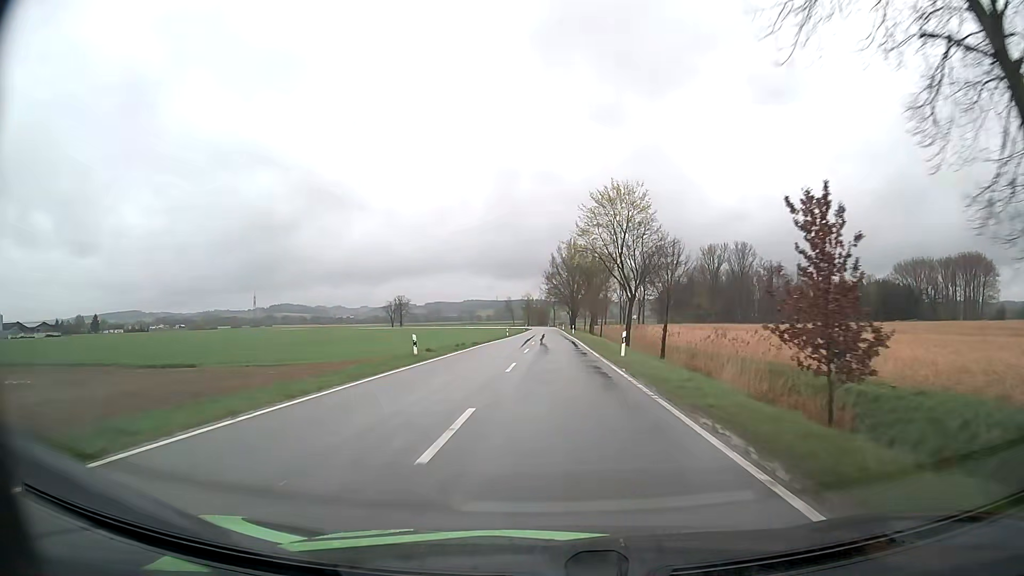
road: tertiary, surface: asphalt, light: Day
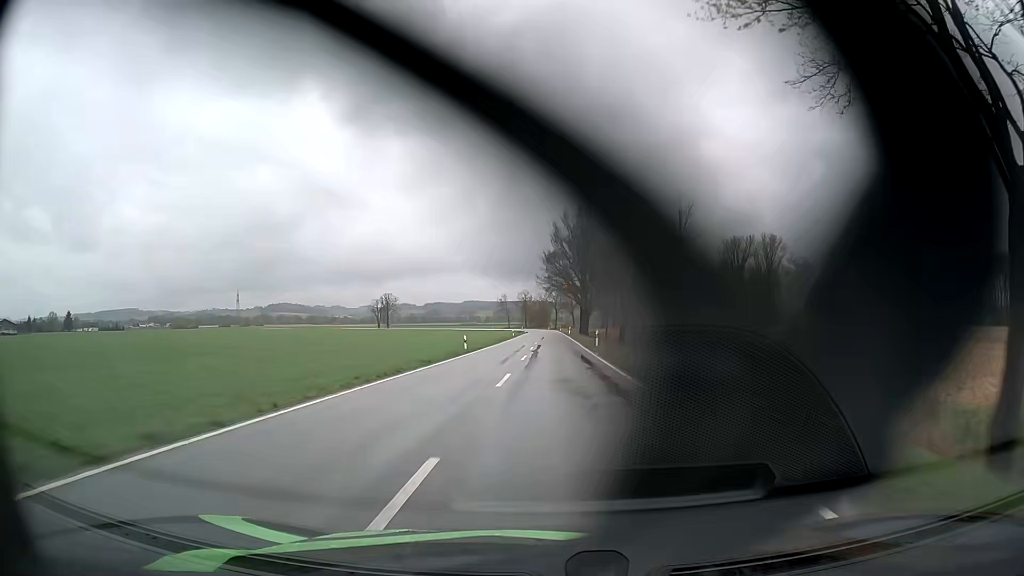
(+0.1, +40.4) m; 0°
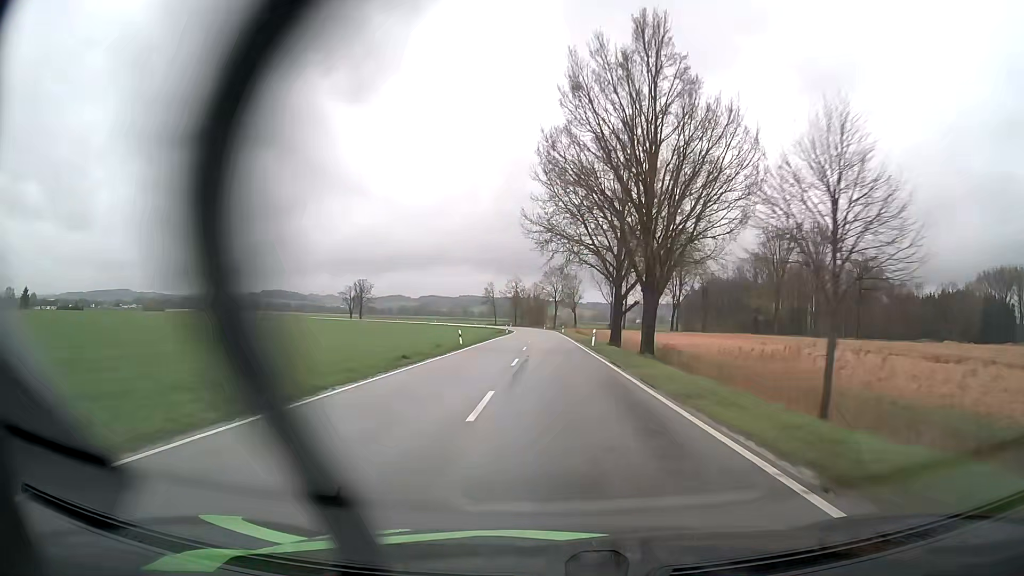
(0.0, +54.4) m; 0°
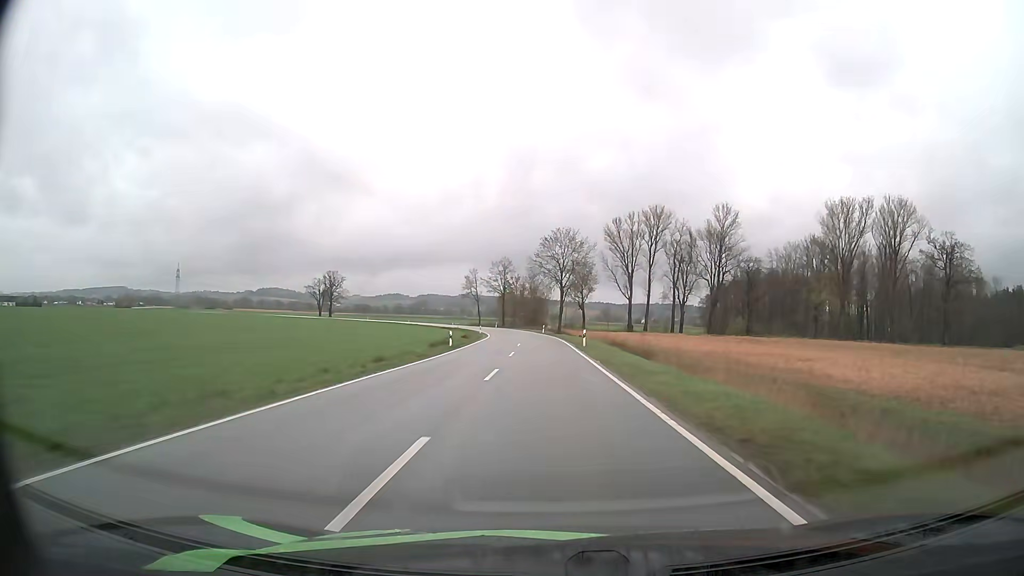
(+0.1, +54.0) m; 0°
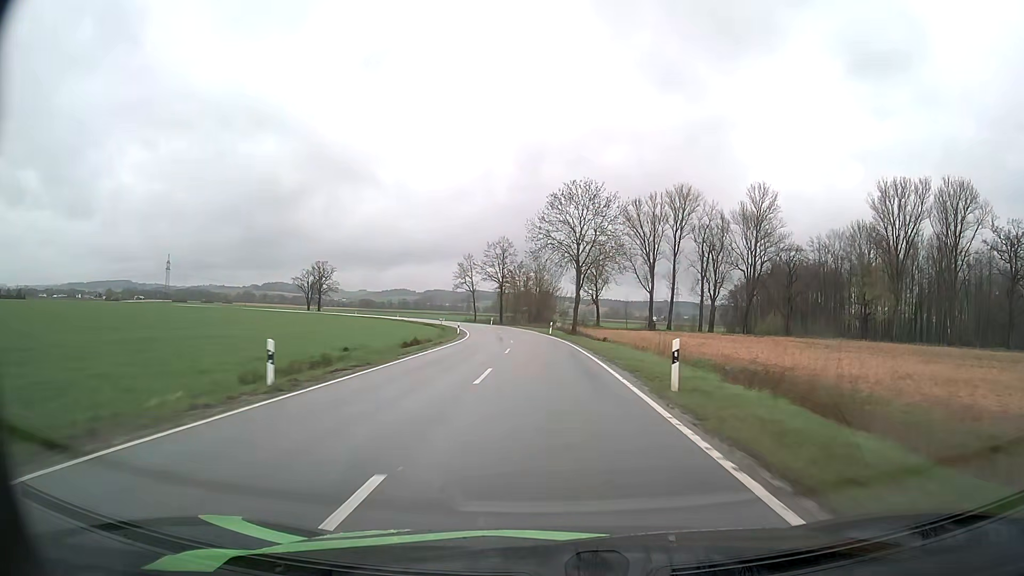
(0.0, +26.5) m; 0°
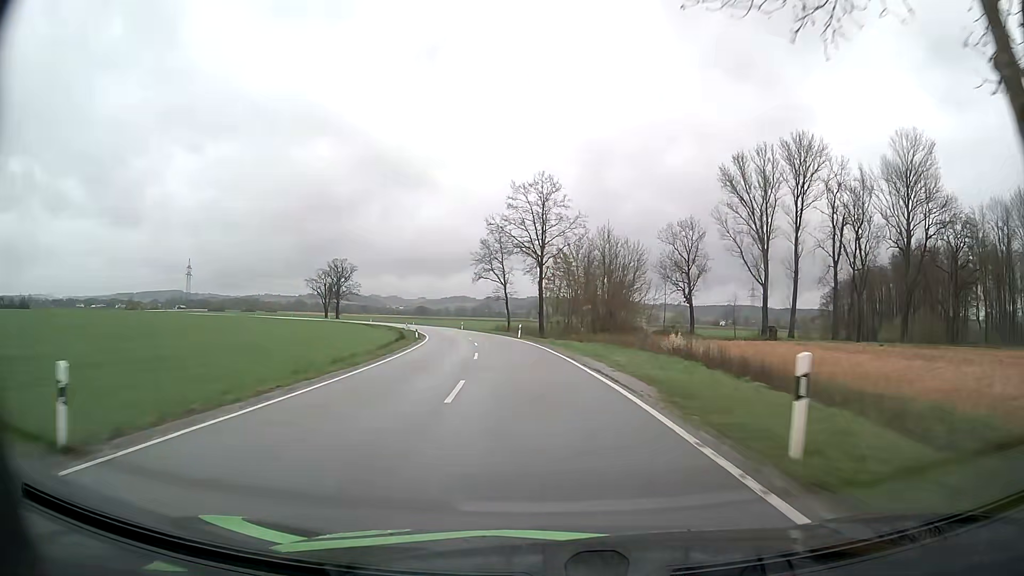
(-1.5, +51.2) m; -5°
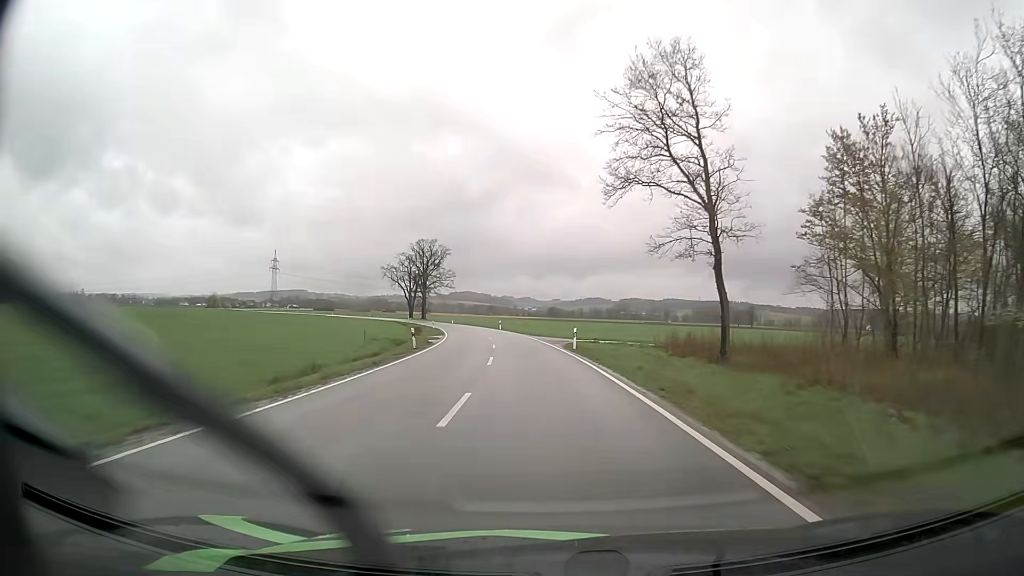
(-6.8, +63.0) m; -11°
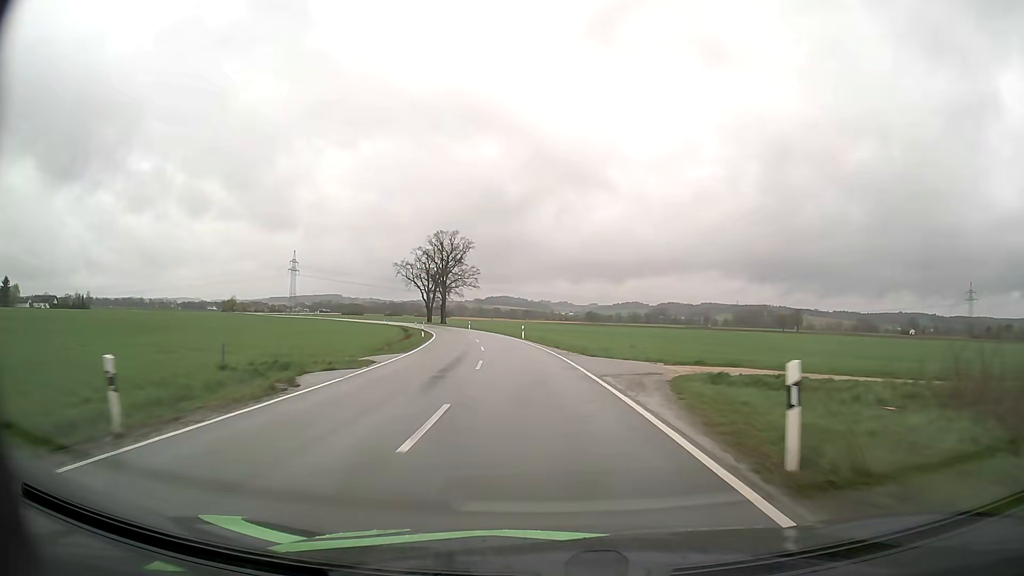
(-0.7, +26.0) m; -3°
(0, +10) (-1, +20) (-1, +30) (-2, +40) (-4, +50) (-5, +60) (-7, +69) (-9, +79) (-12, +89) (-14, +99) m
